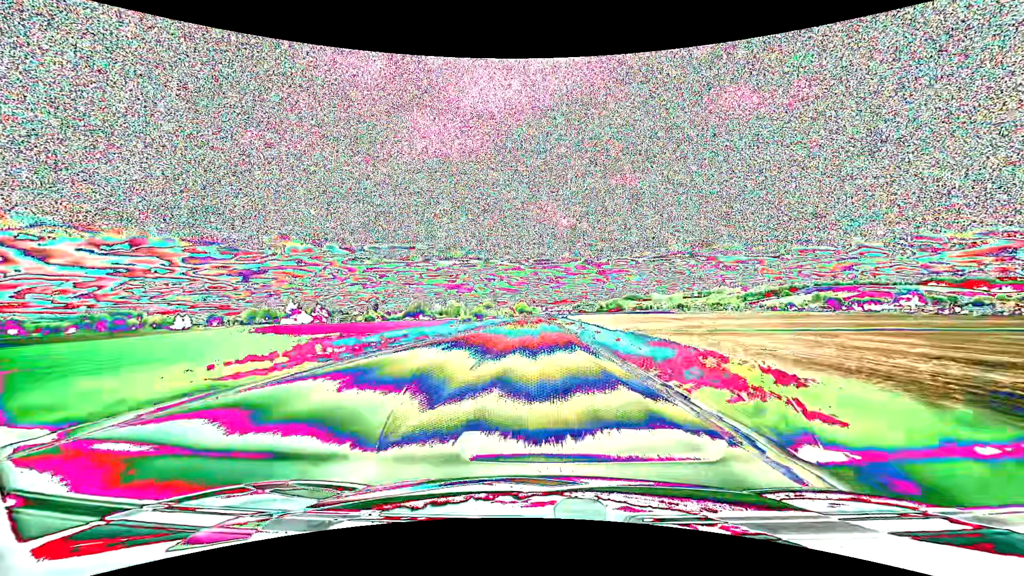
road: primary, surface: asphalt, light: Day
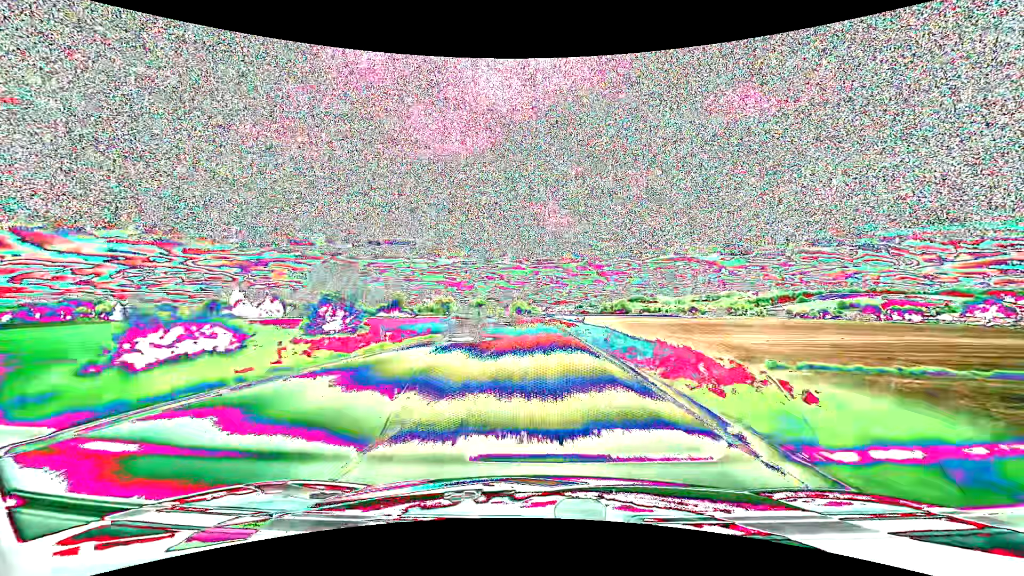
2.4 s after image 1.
(-0.1, +59.1) m; 0°
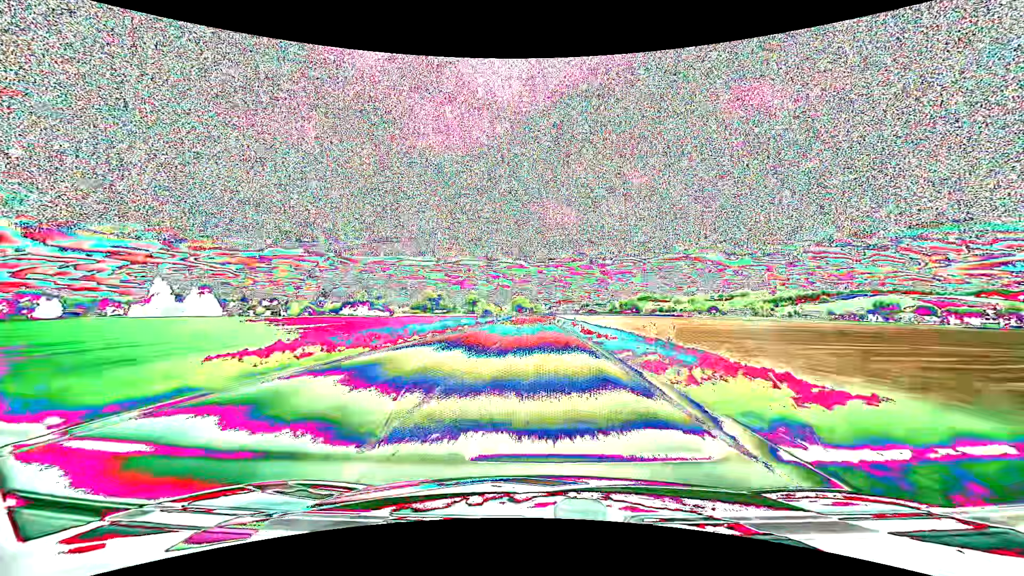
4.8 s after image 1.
(0.0, +58.8) m; 0°
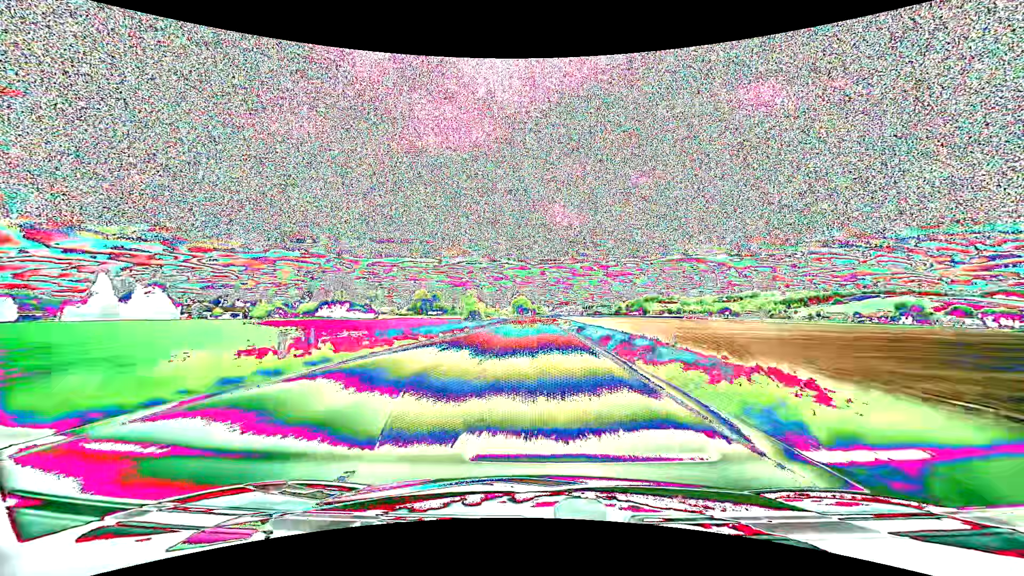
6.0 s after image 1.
(-0.1, +29.2) m; 0°
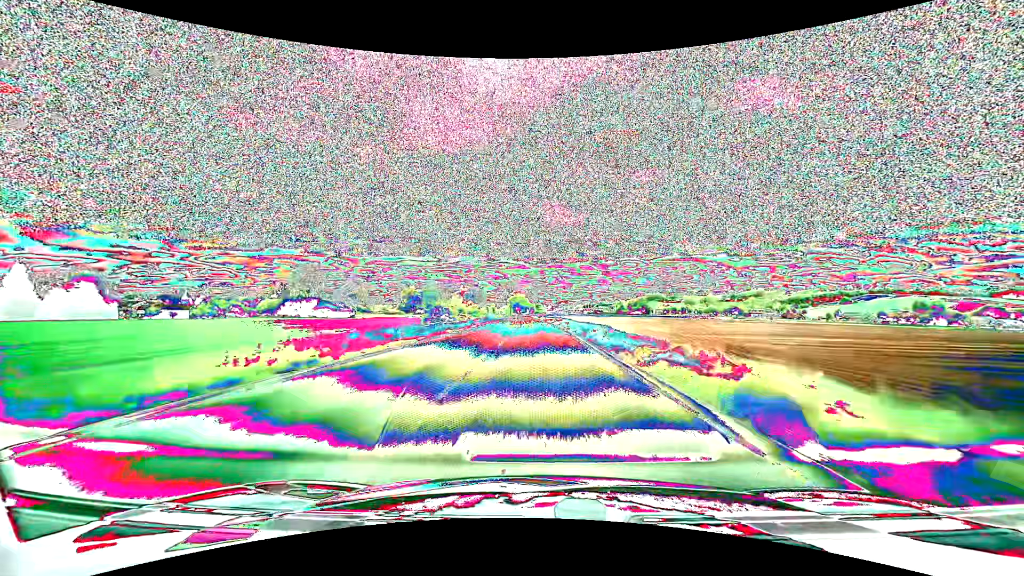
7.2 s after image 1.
(+0.1, +29.1) m; 0°
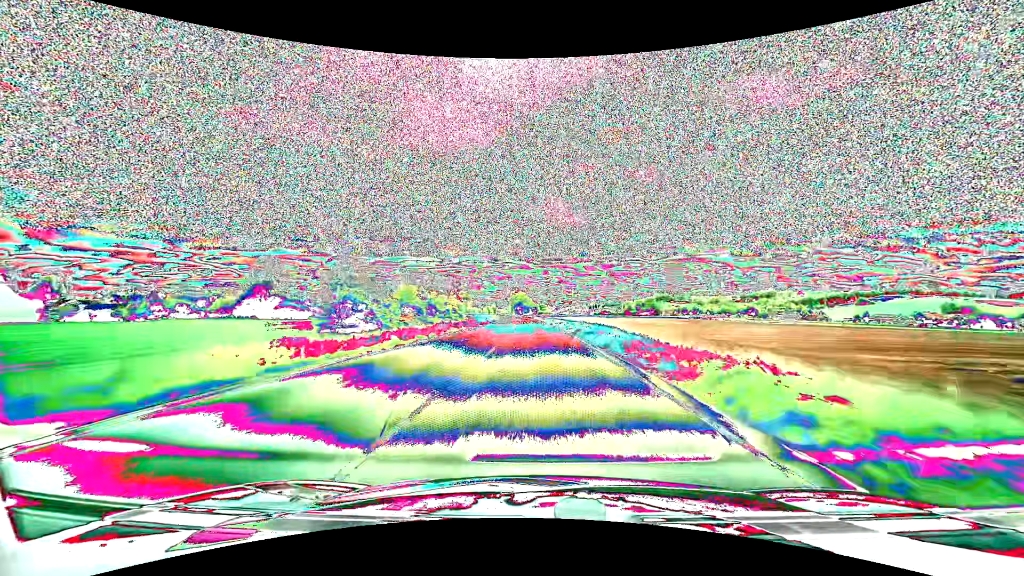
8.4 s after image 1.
(-0.1, +28.8) m; 0°
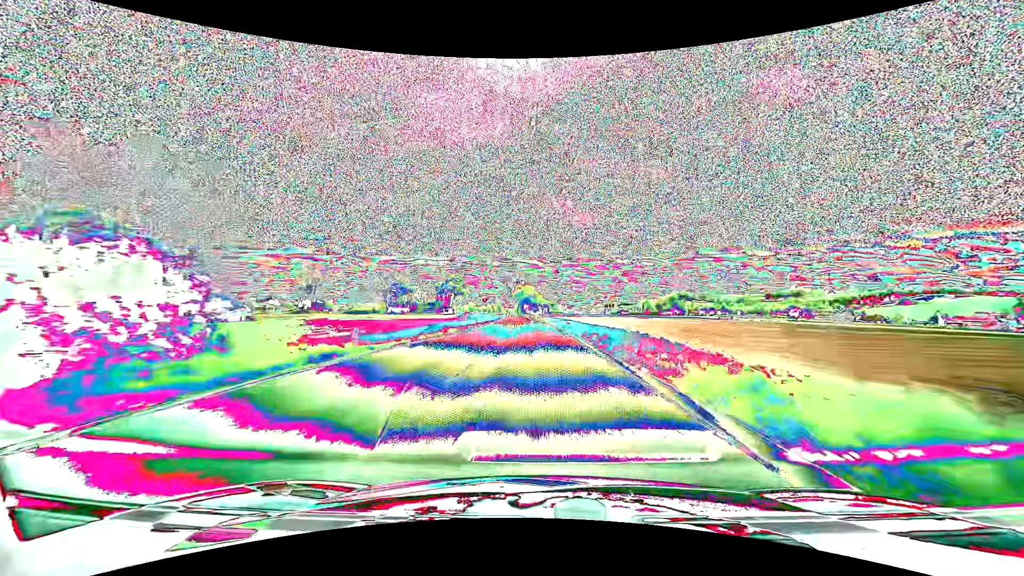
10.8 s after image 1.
(-0.5, +55.7) m; -1°
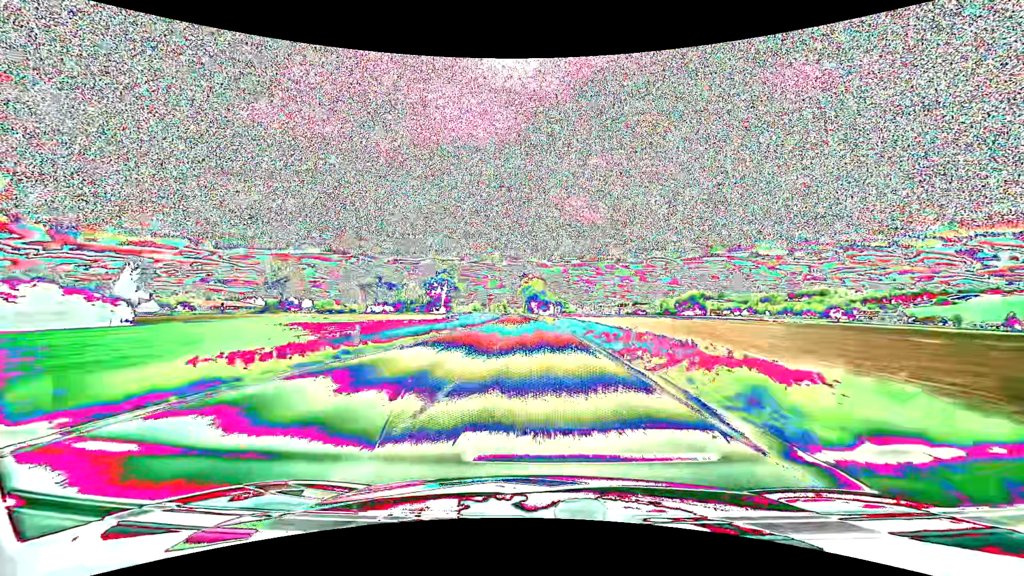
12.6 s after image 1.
(-0.4, +40.5) m; -1°
(0, +10) (0, +20) (0, +30) (0, +40) (0, +50) (-1, +60) (-1, +70) (-1, +80) (-1, +90) (-2, +100) m
